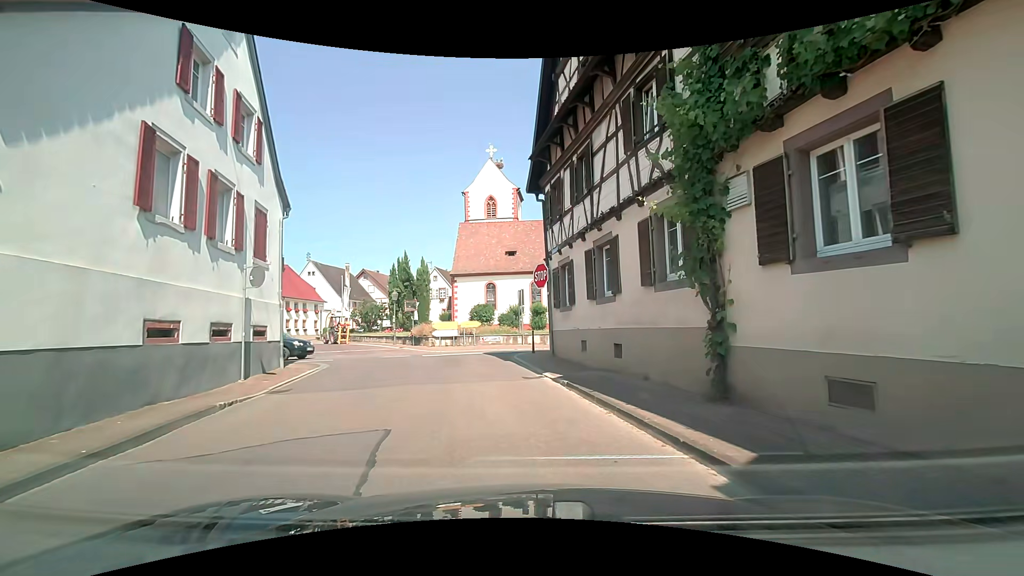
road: tertiary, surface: asphalt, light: Day
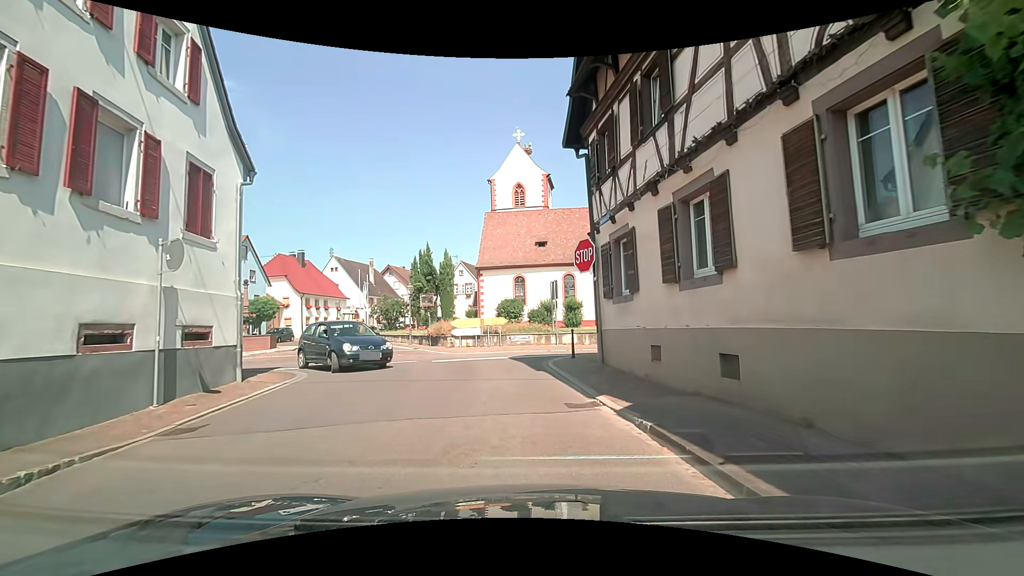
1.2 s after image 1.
(-0.1, +4.5) m; -6°
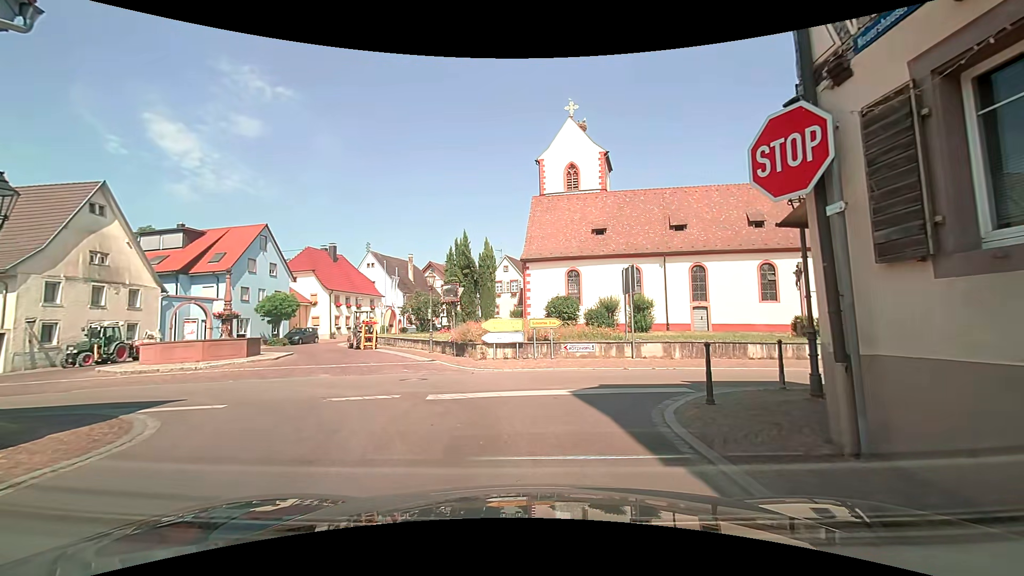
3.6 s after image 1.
(0.0, +7.8) m; -3°
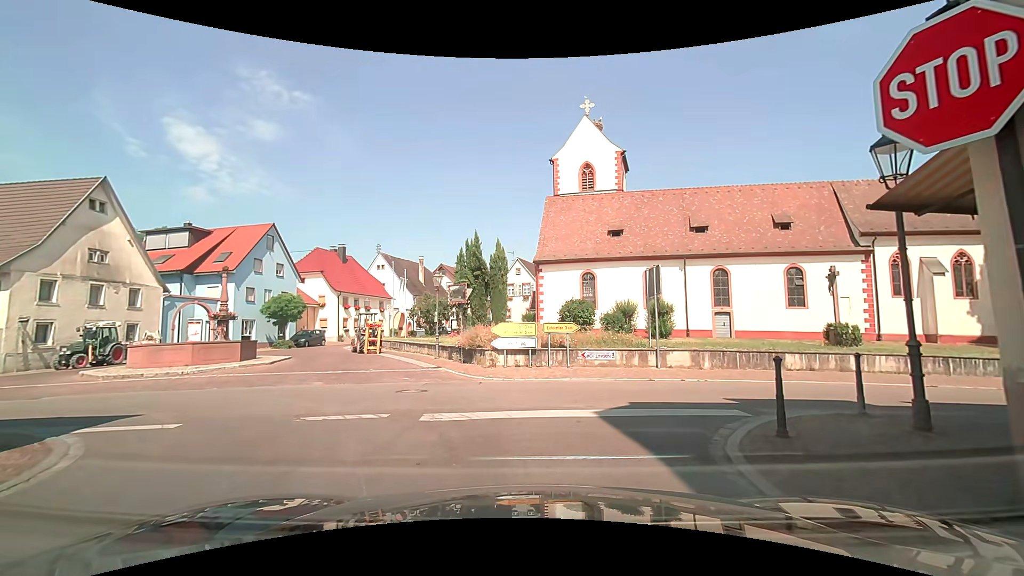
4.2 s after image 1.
(0.0, +1.6) m; -2°
